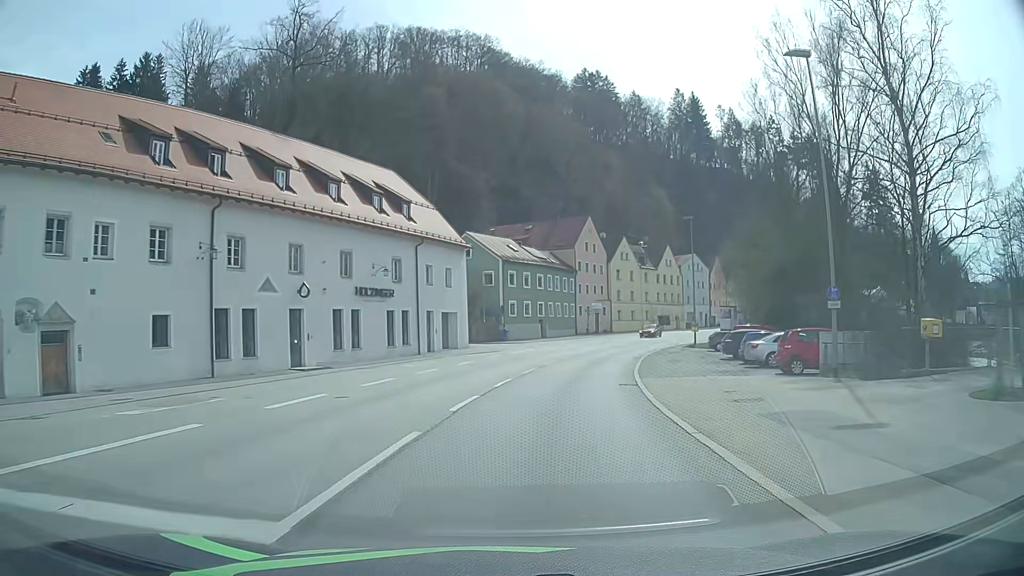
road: primary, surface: asphalt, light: Day
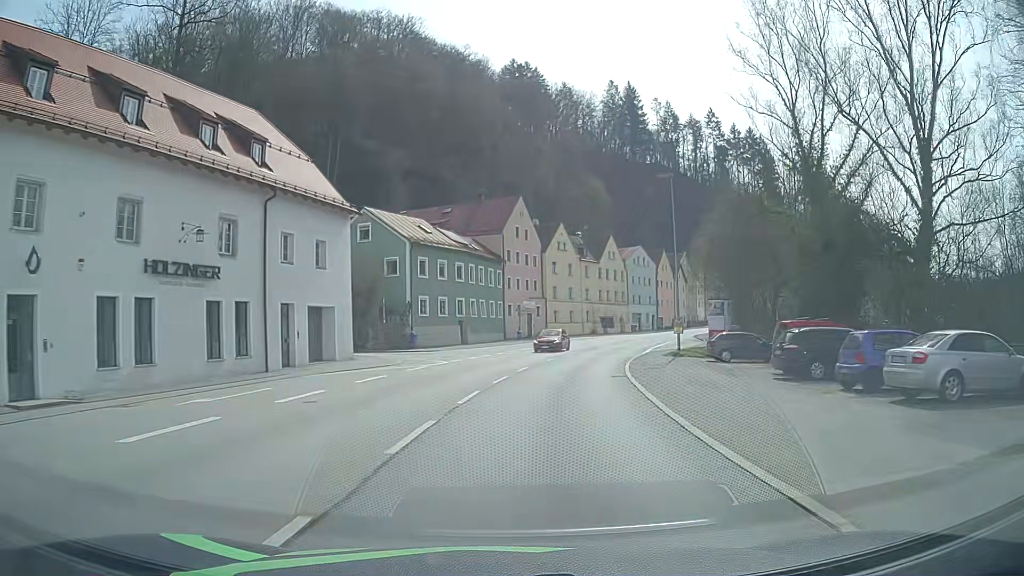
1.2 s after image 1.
(+0.8, +16.0) m; +6°
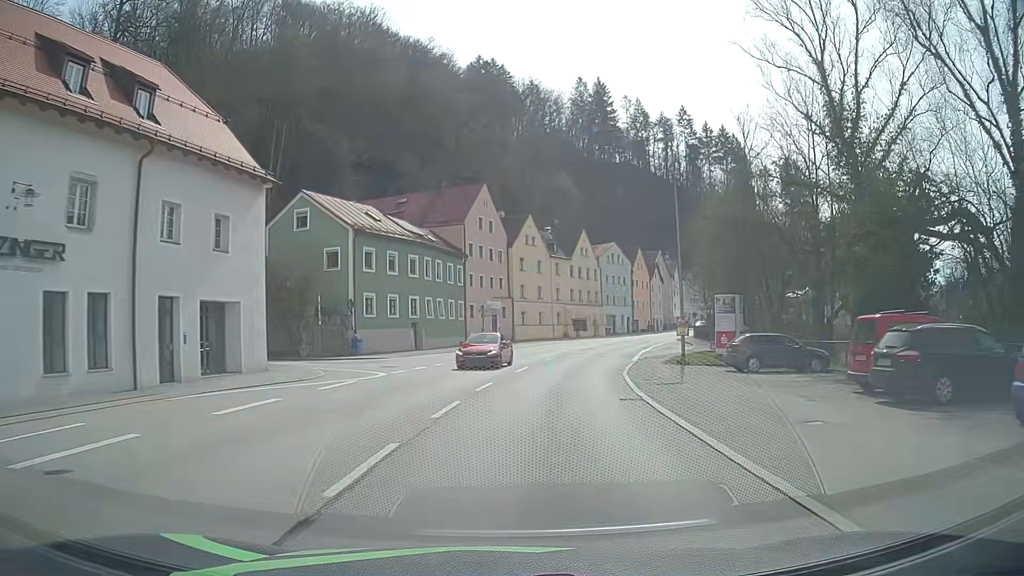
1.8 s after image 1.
(+0.2, +8.0) m; +2°
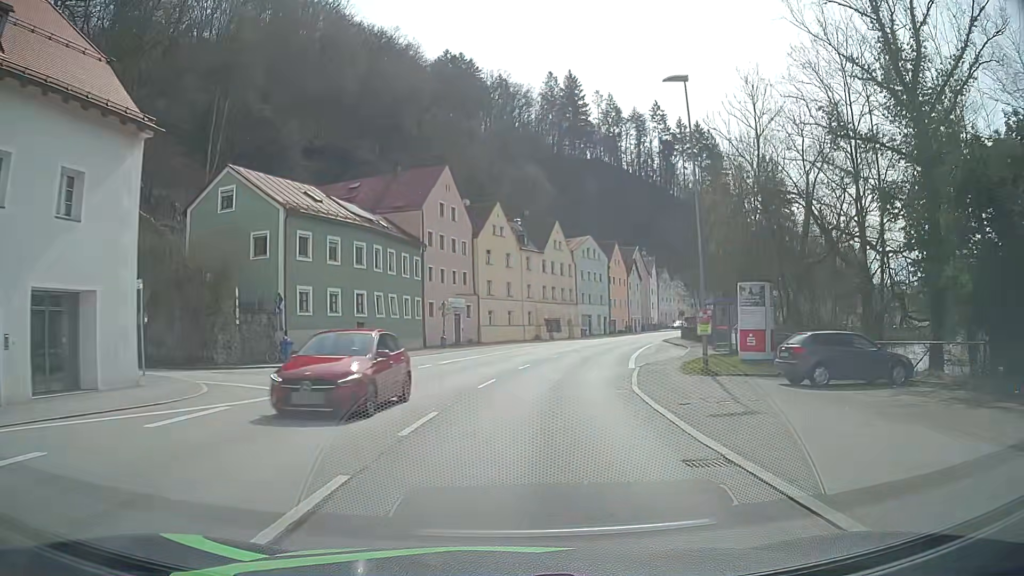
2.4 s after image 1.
(+0.2, +7.9) m; +3°
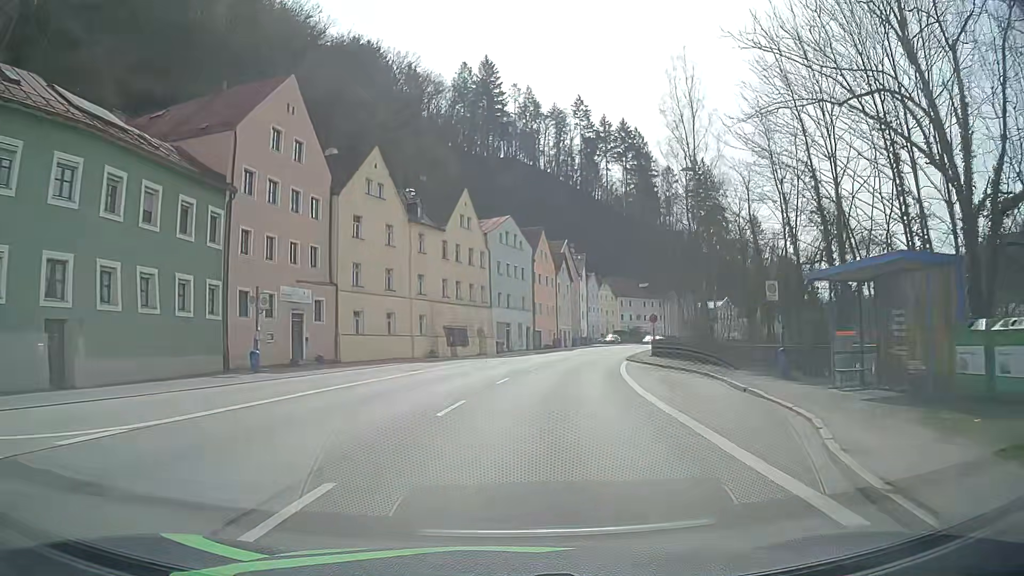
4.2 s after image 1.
(+1.7, +23.4) m; +8°
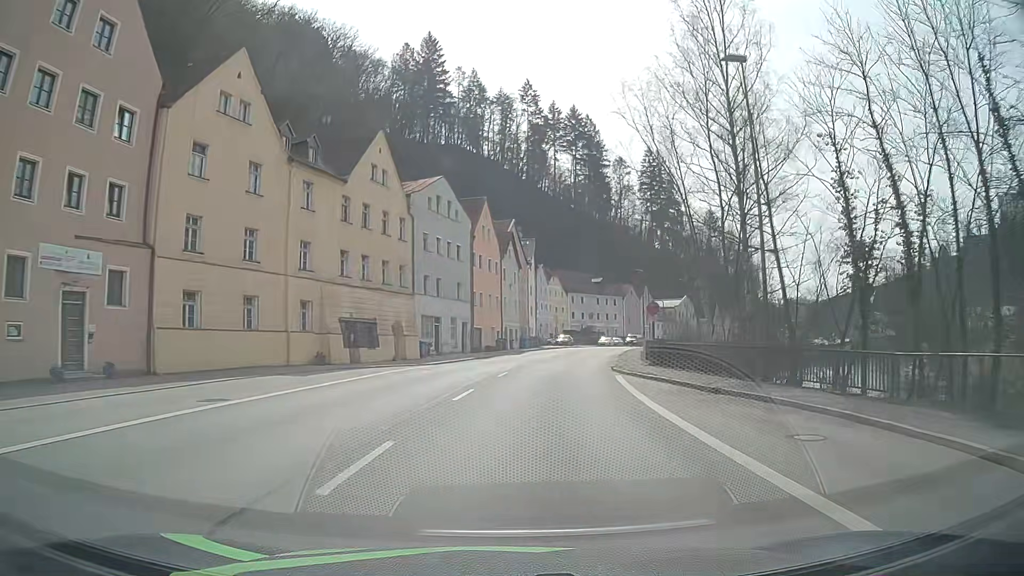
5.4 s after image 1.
(+0.7, +15.6) m; +5°
